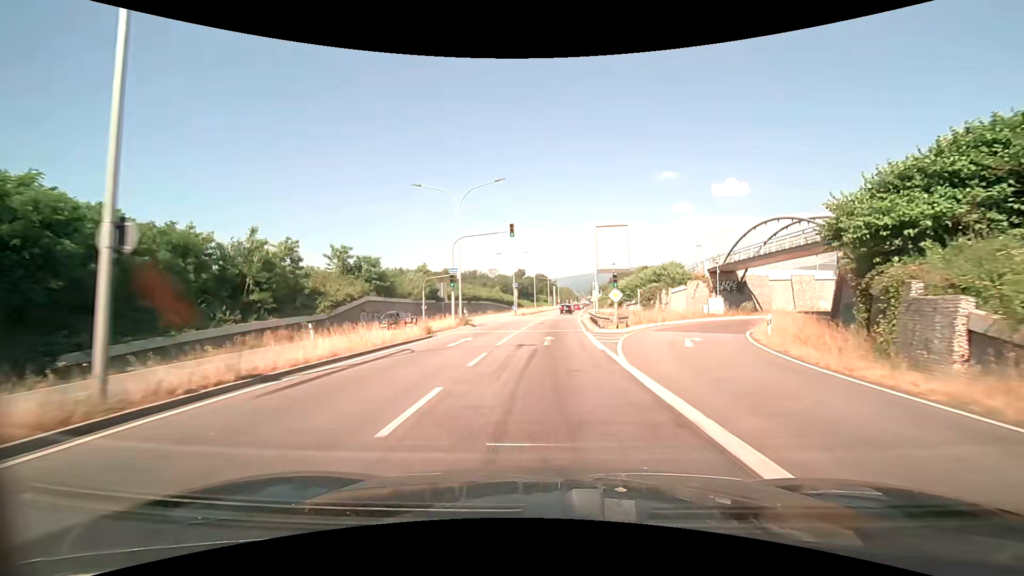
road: trunk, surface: asphalt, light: Day
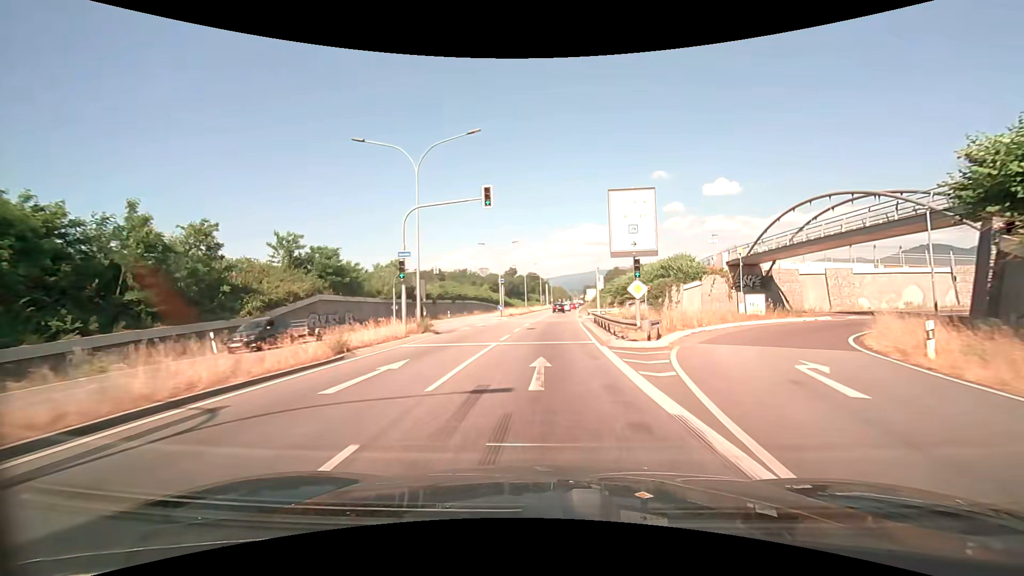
(0.0, +9.4) m; +1°
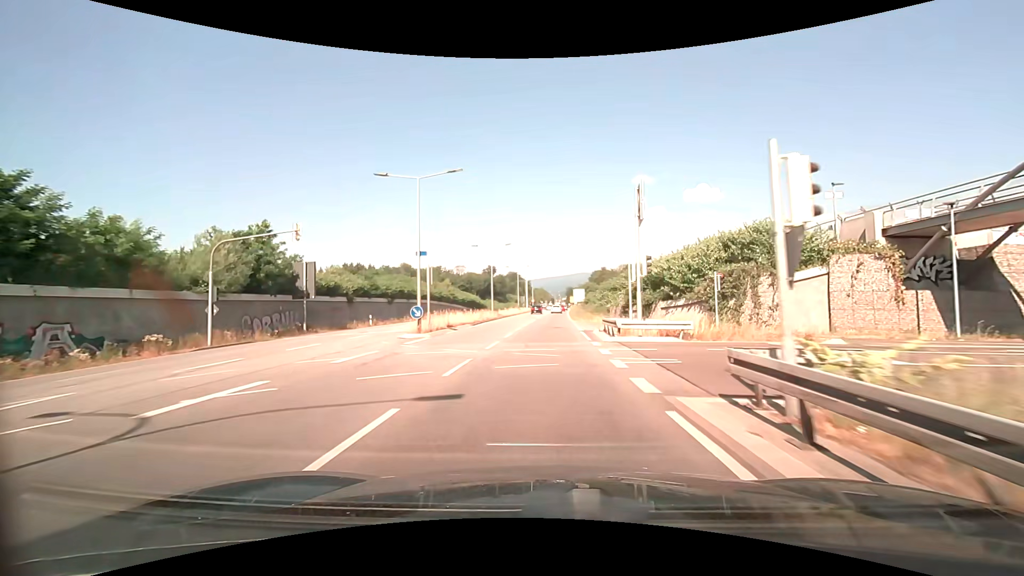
(+0.4, +27.6) m; +2°
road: primary
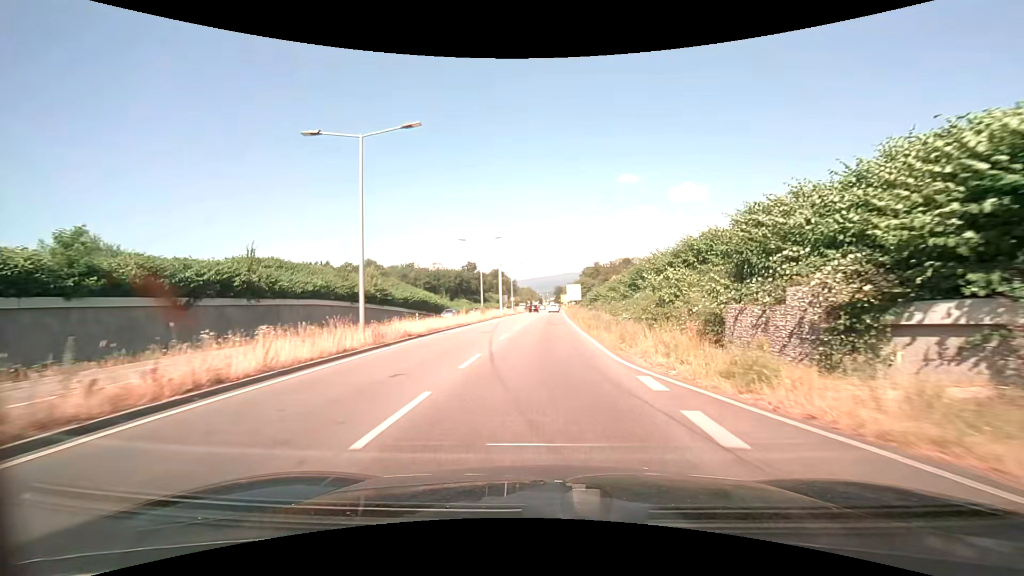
(+0.4, +34.7) m; +2°
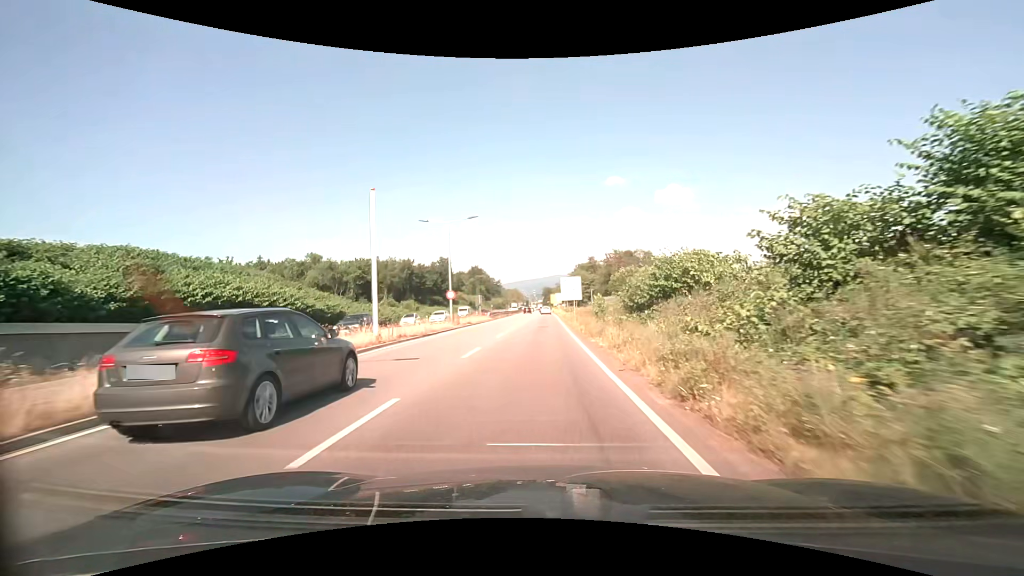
(+0.4, +42.5) m; +1°
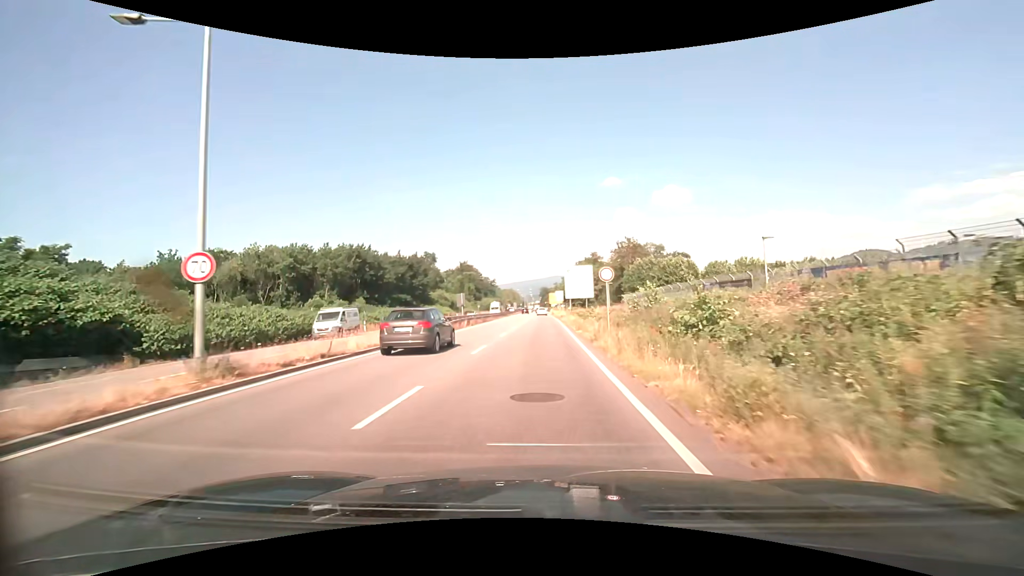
(+0.1, +25.8) m; 0°
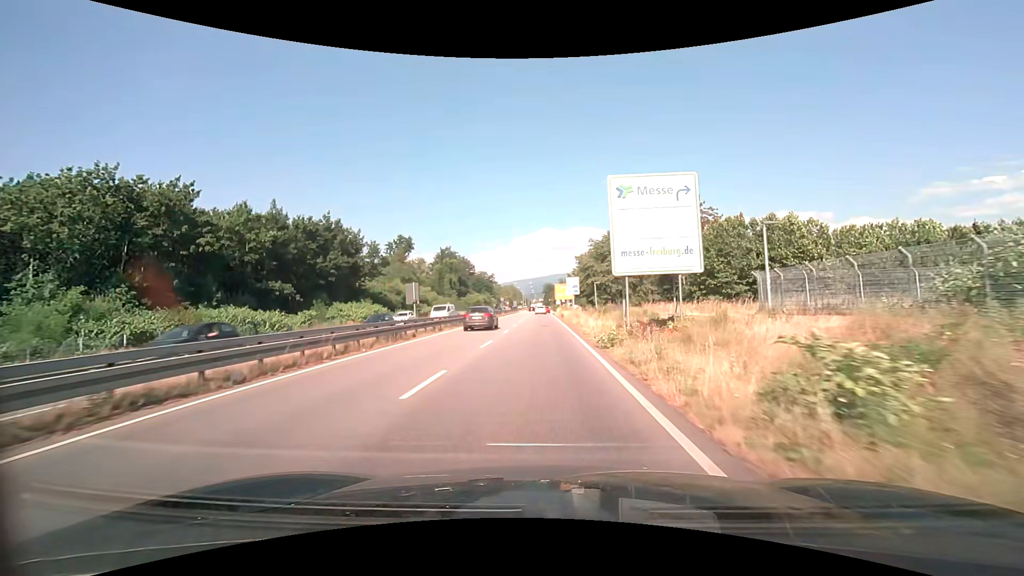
(+0.1, +43.4) m; 0°
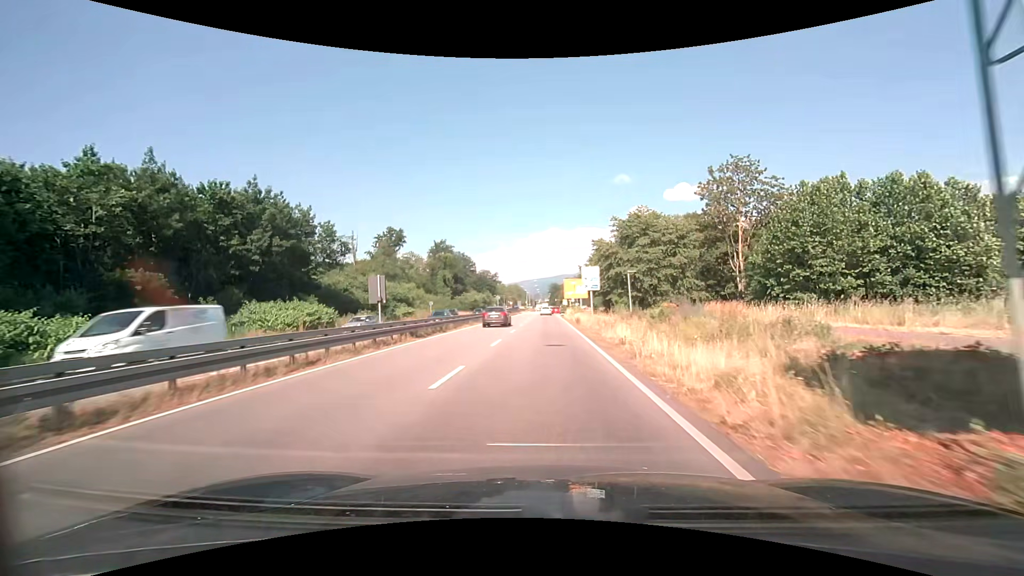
(-0.1, +17.1) m; -1°
(0, +10) (0, +20) (0, +30) (0, +40) (0, +50) (0, +60) (-1, +70) (-2, +80) (-2, +90) (-3, +100) m
